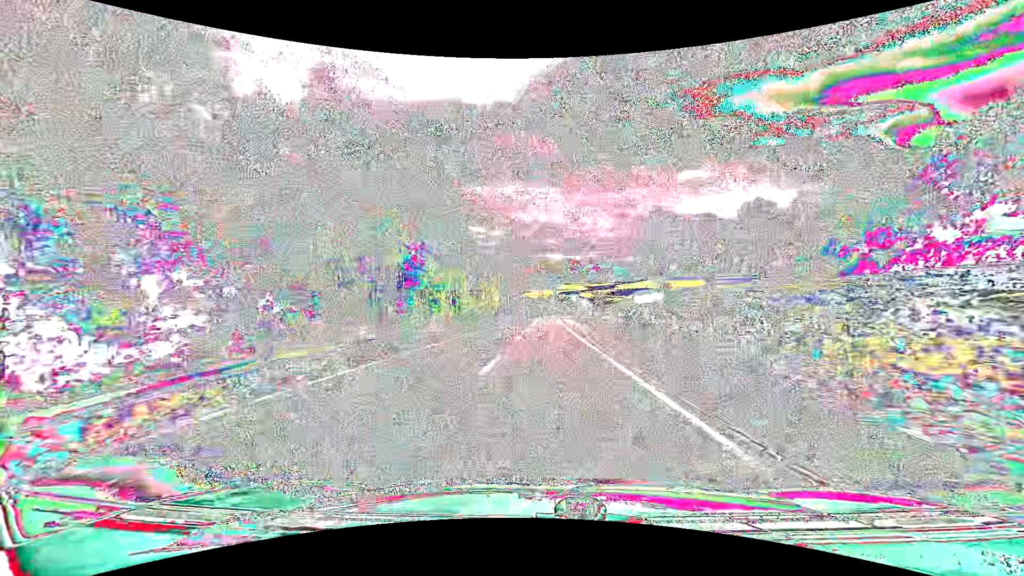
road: tertiary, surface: asphalt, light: Day
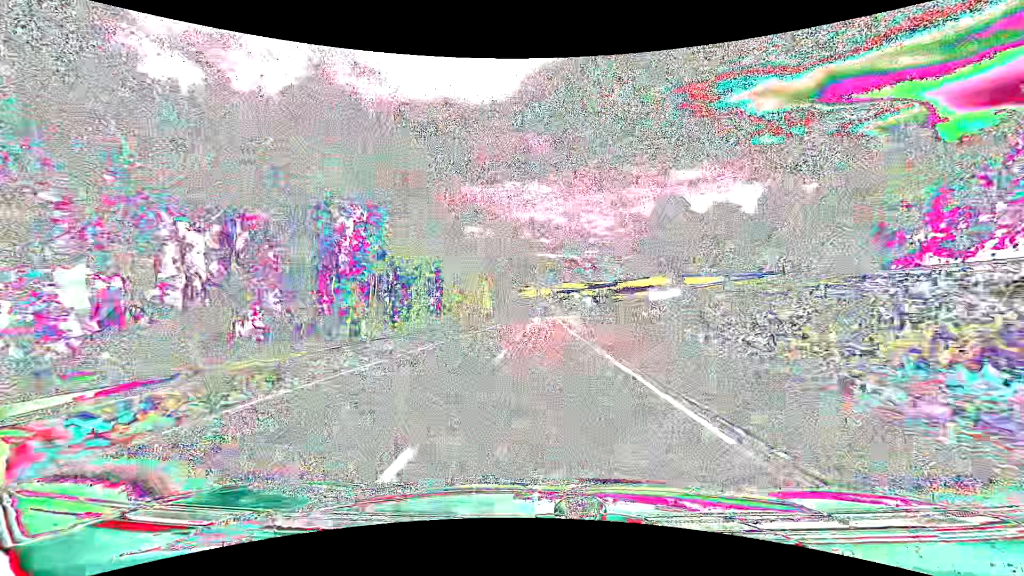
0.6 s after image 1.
(0.0, +10.0) m; 0°
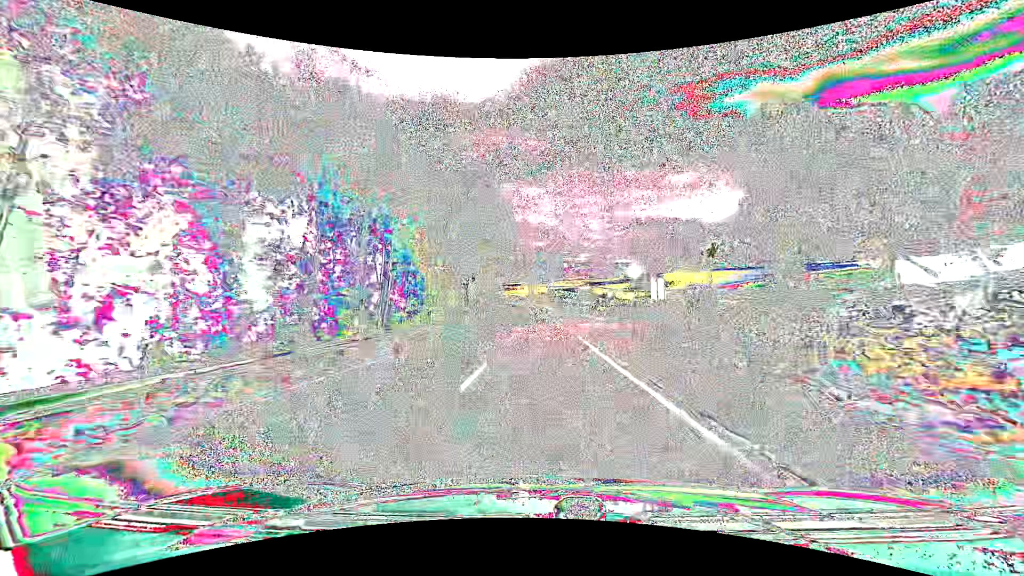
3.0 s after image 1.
(+0.3, +40.2) m; +1°
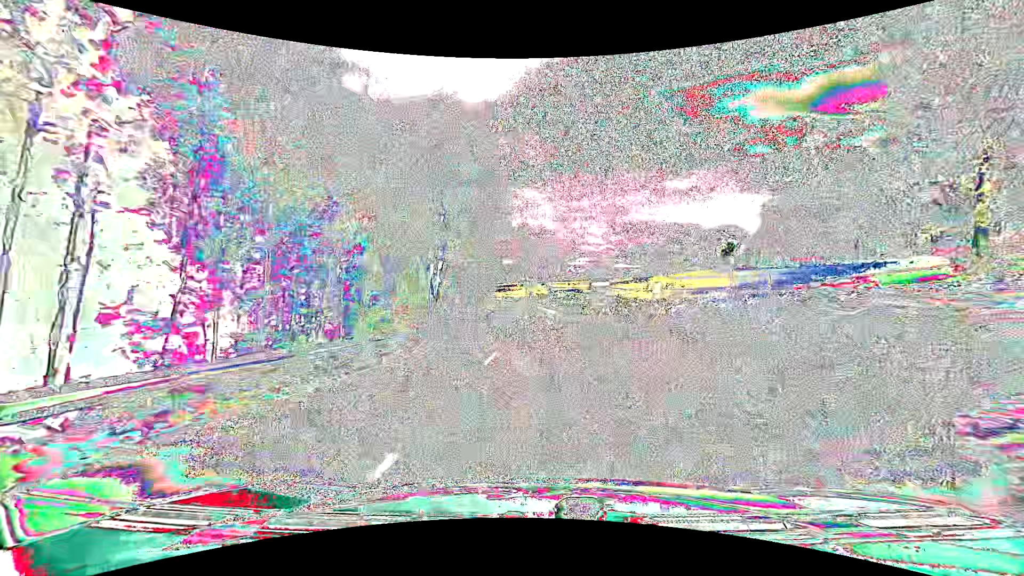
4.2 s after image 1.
(-0.1, +20.1) m; 0°
